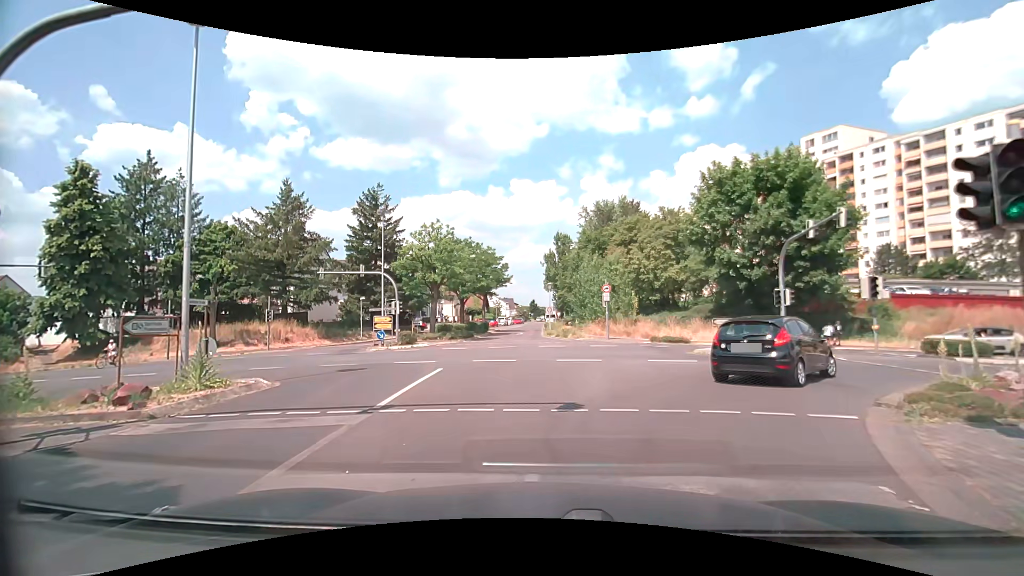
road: tertiary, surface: asphalt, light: Day
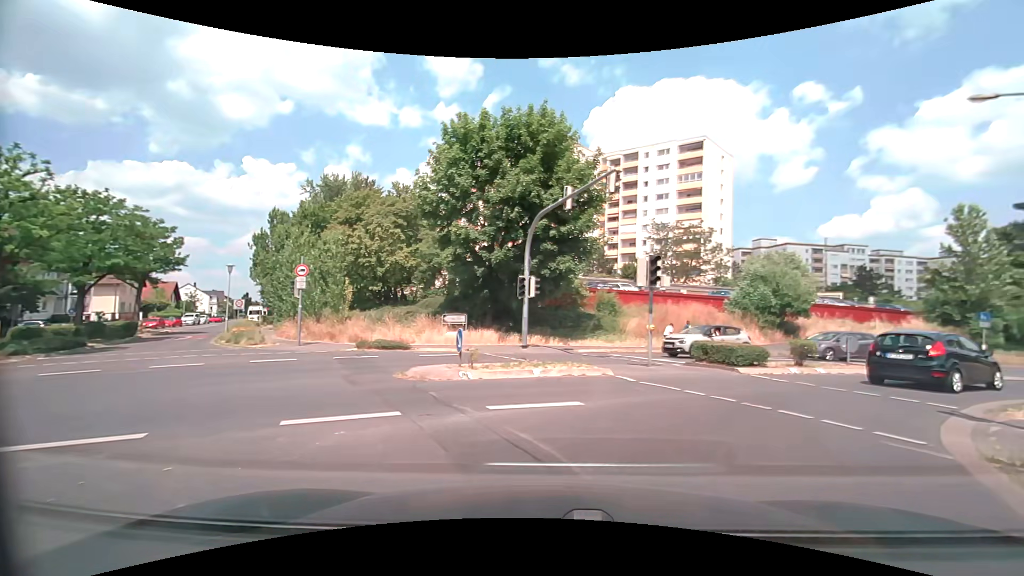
(+2.4, +10.5) m; +29°
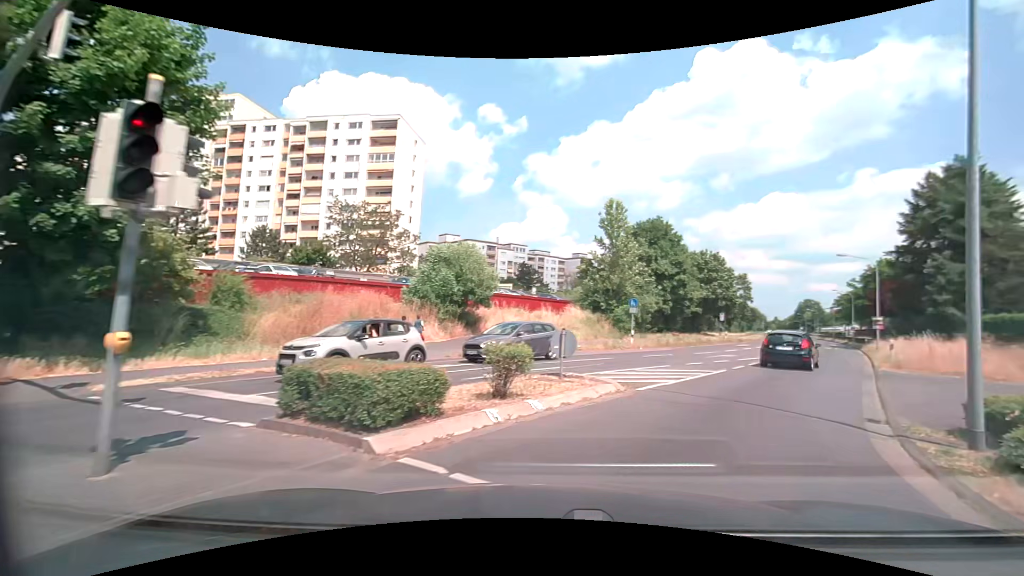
(+3.0, +9.7) m; +34°
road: secondary
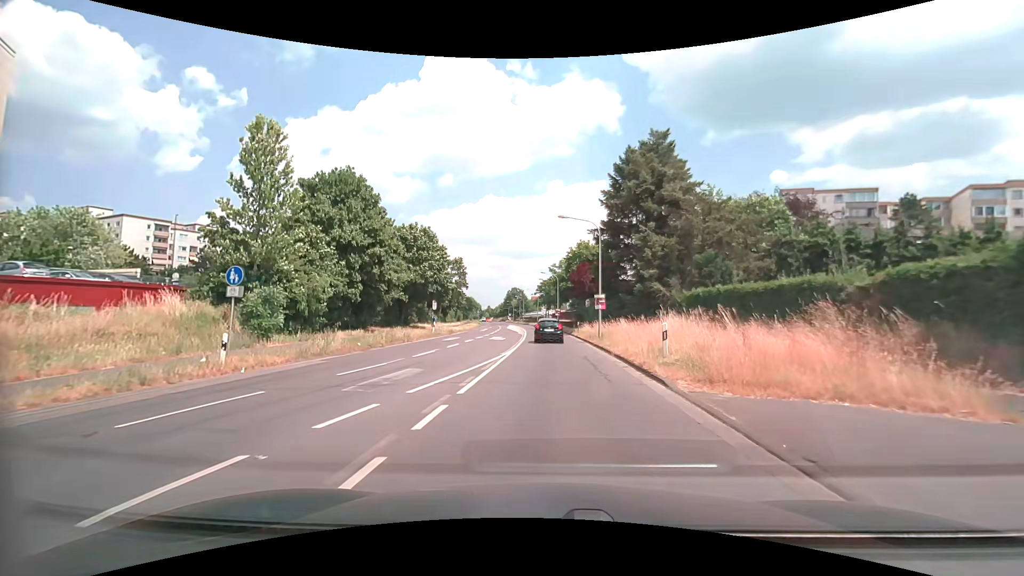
(+5.7, +15.0) m; +31°
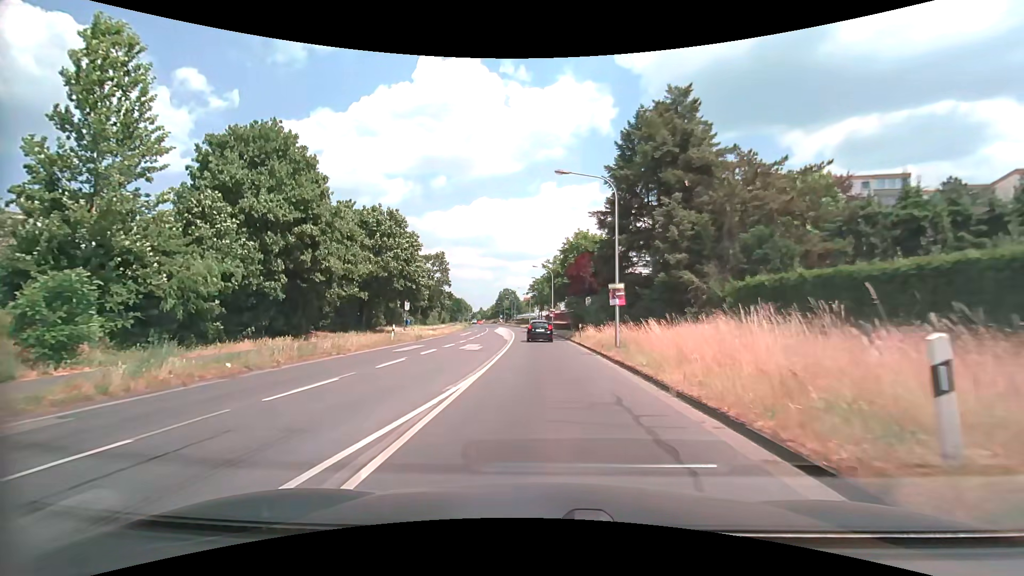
(+0.1, +9.9) m; 0°
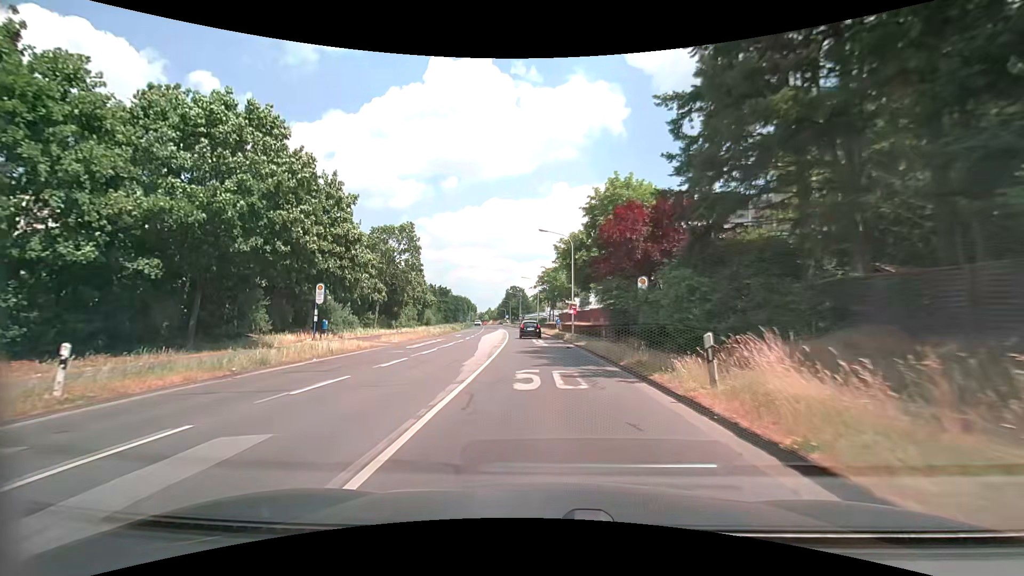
(-0.1, +23.7) m; -1°
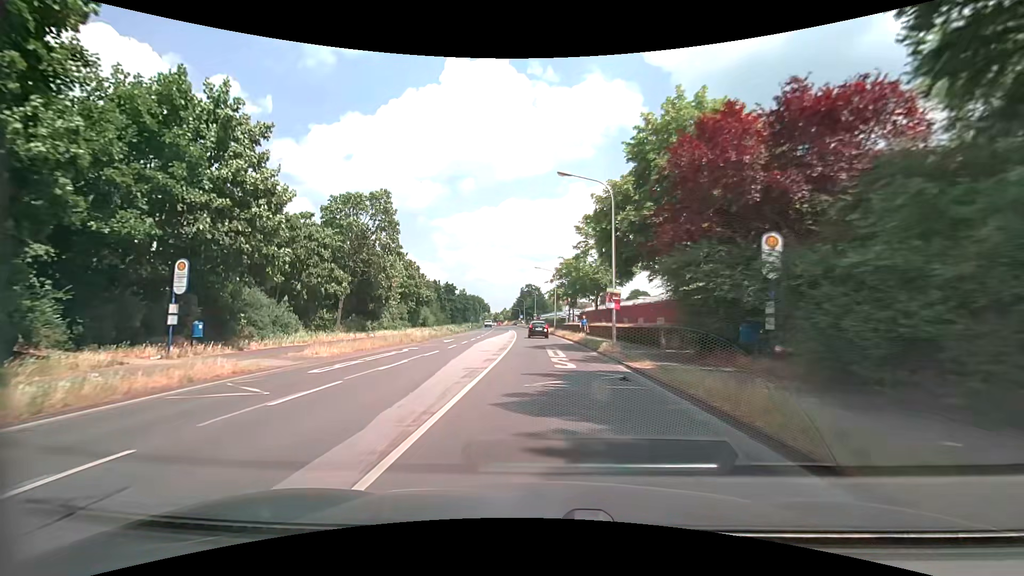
(-0.1, +13.6) m; -2°
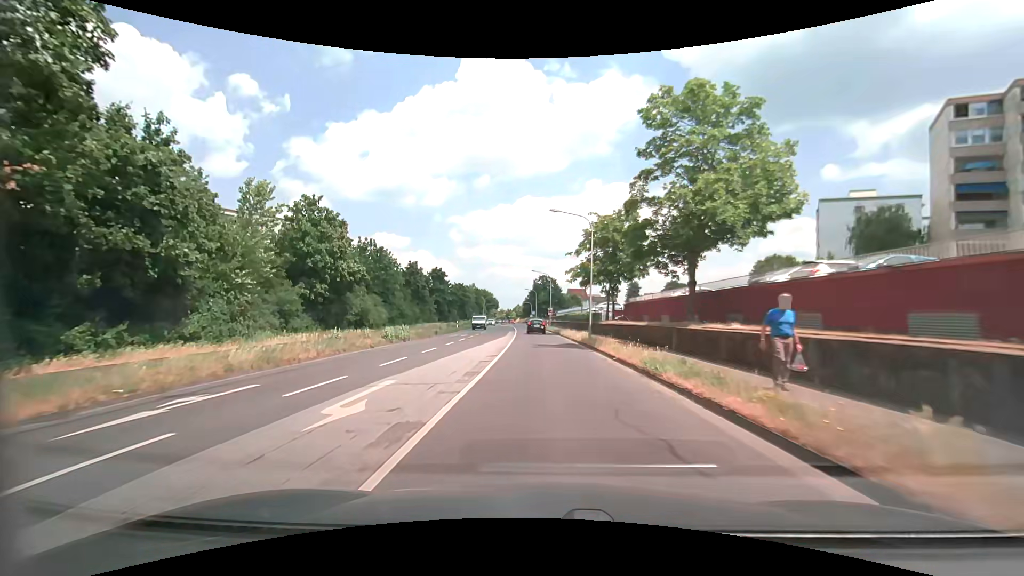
(-0.6, +29.8) m; -2°
(0, +10) (0, +20) (0, +30) (-1, +40) (-1, +50) (-2, +60) (-2, +70) (-3, +80) (-3, +90) (-4, +100) m
